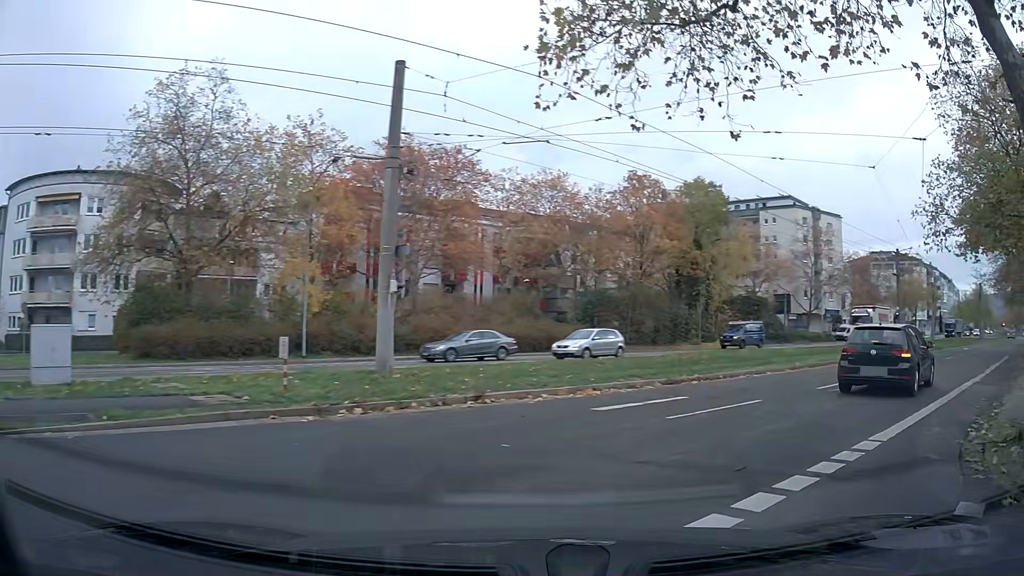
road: tertiary_link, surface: asphalt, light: Day
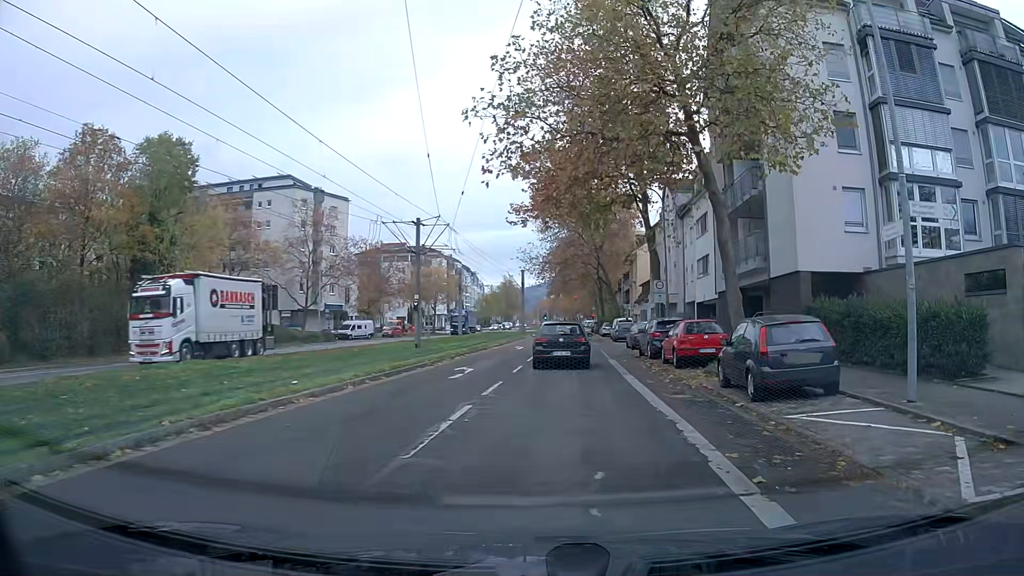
(+5.2, +13.1) m; +35°
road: tertiary
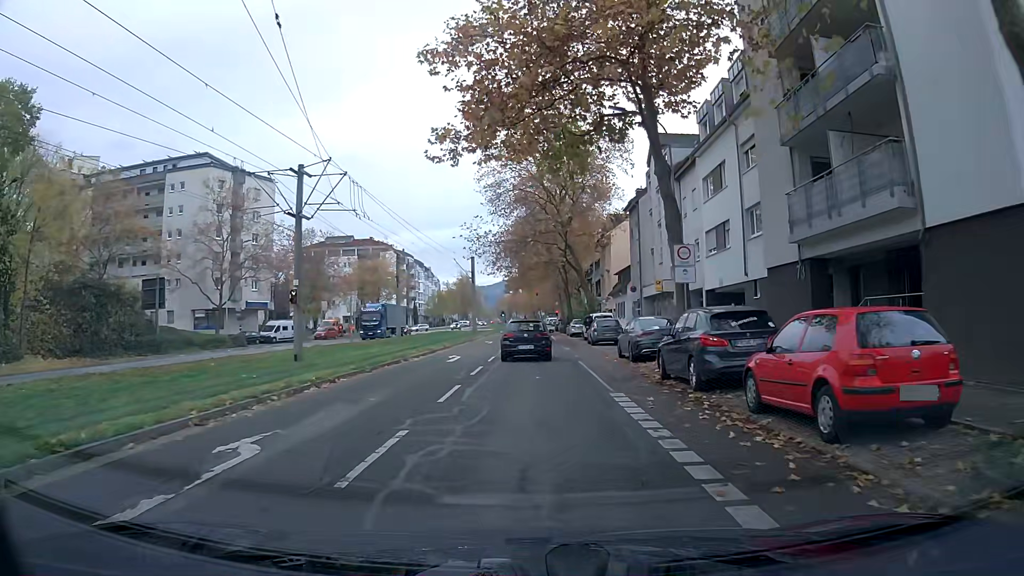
(+0.4, +13.6) m; +2°
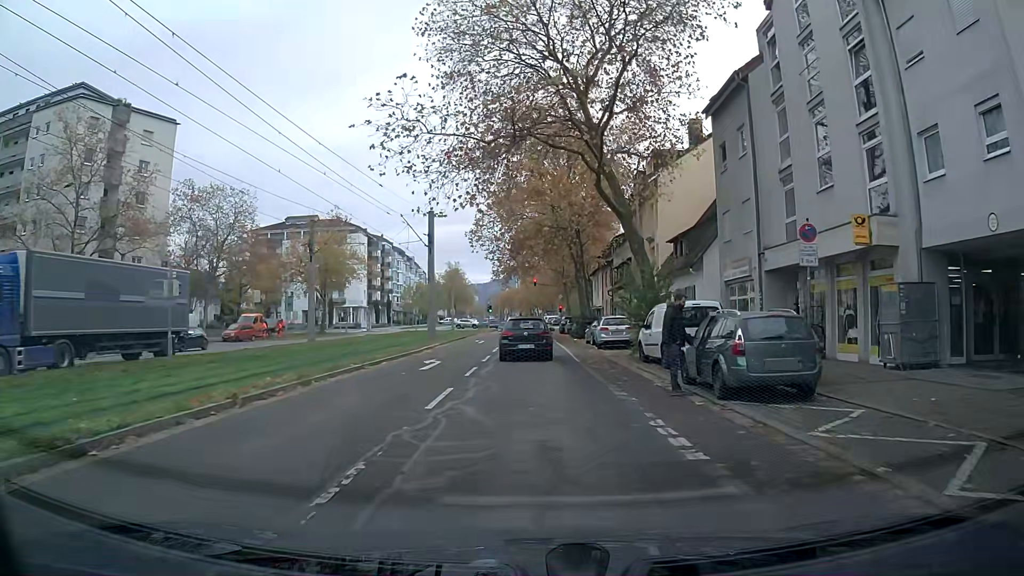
(+0.1, +25.5) m; 0°
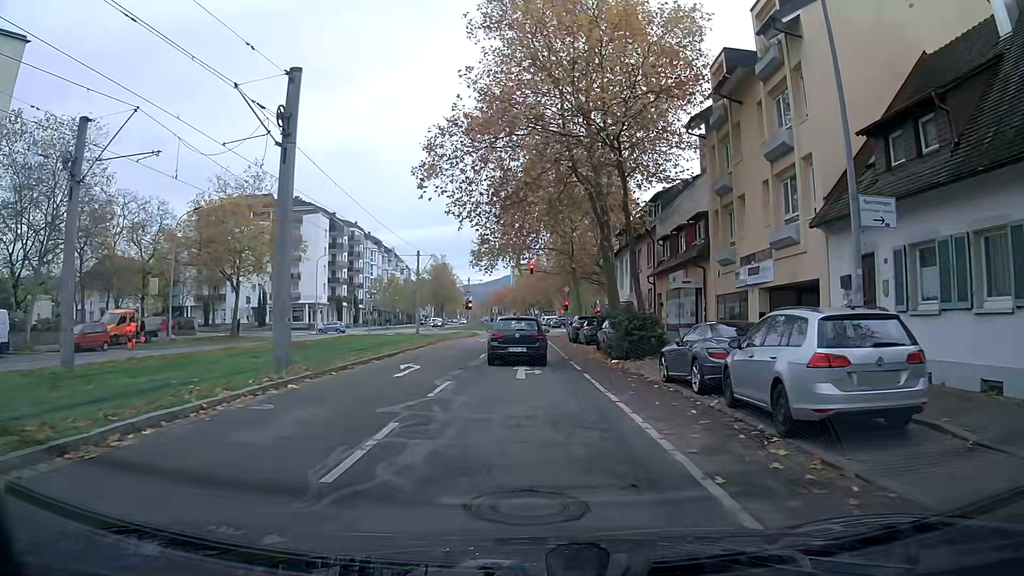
(+0.1, +22.8) m; 0°
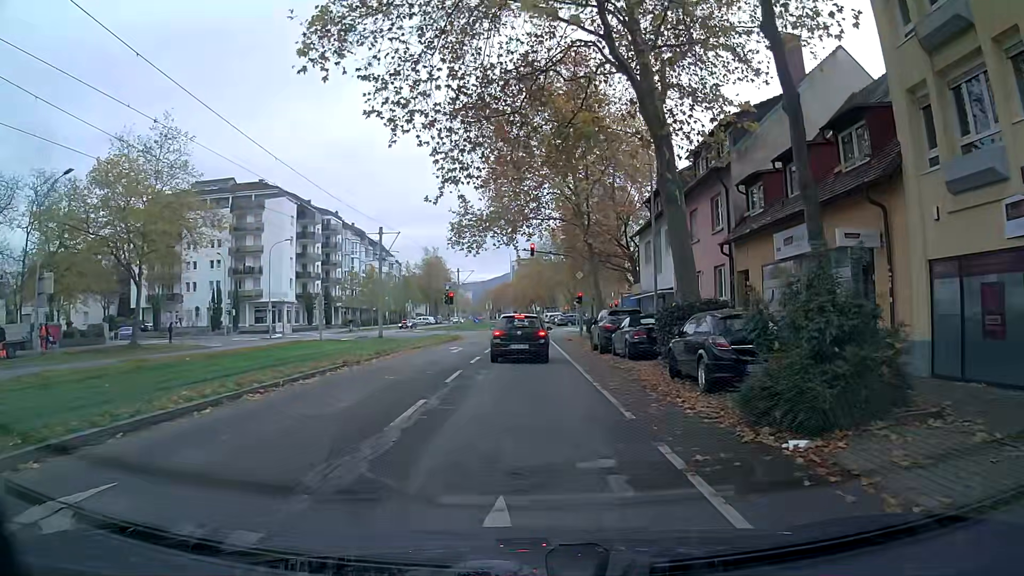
(0.0, +15.2) m; 0°
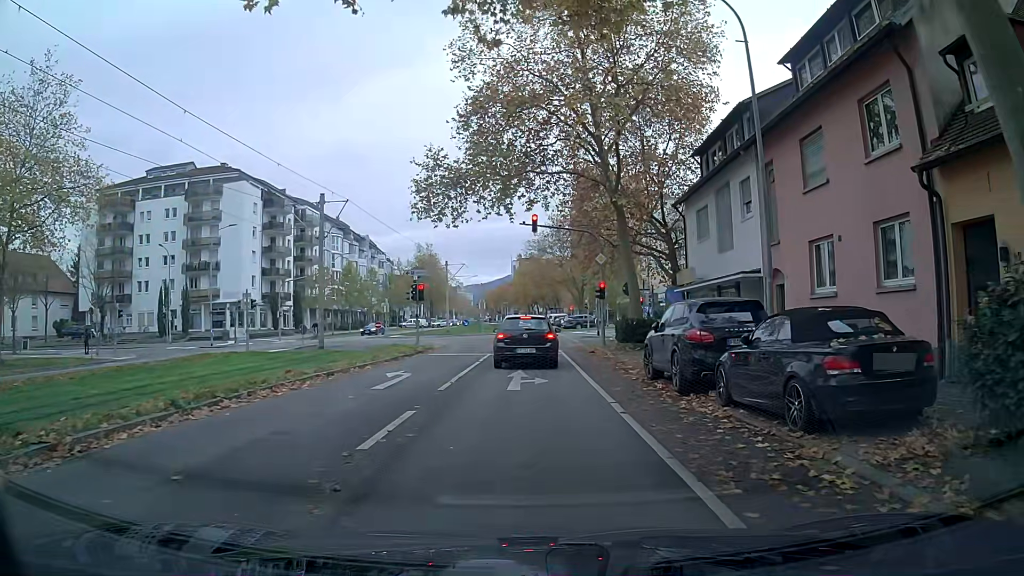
(+0.1, +13.2) m; -1°
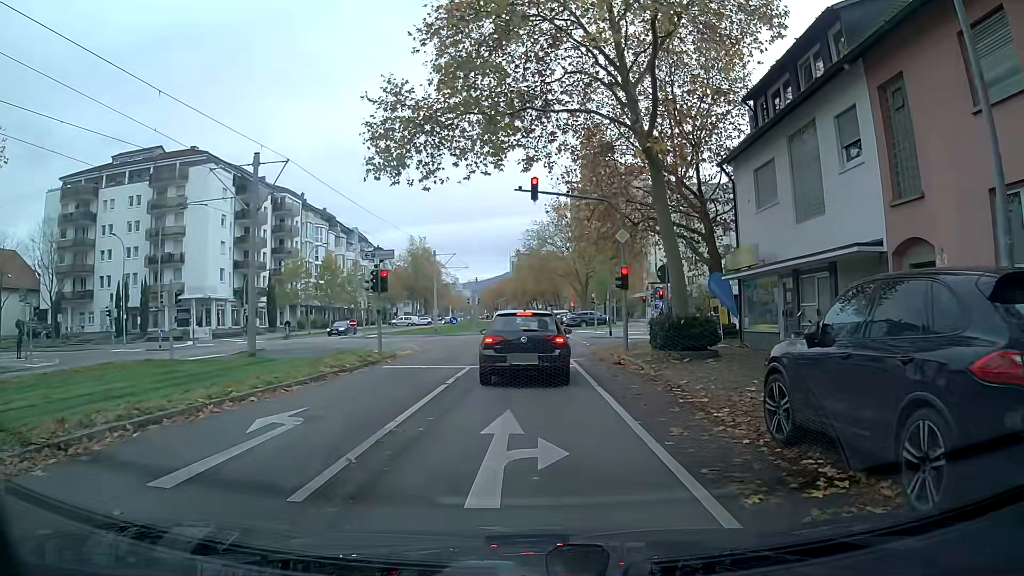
(0.0, +7.9) m; +1°
(0, +10) (0, +20) (+1, +30) (+6, +38) (+16, +41) (+25, +43) (+35, +45) (+45, +47) (+55, +49) (+65, +51) m
